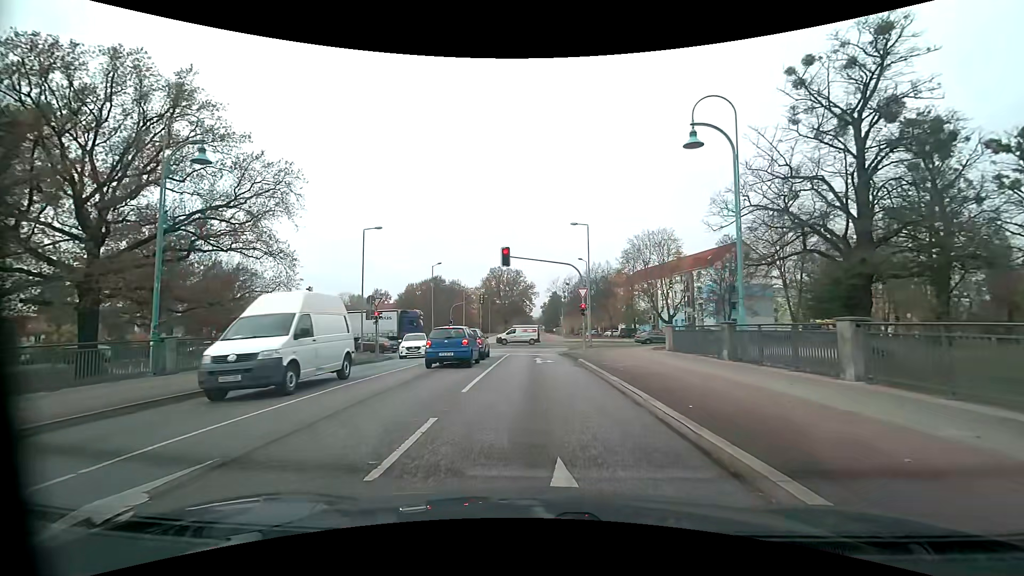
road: tertiary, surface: asphalt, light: Day
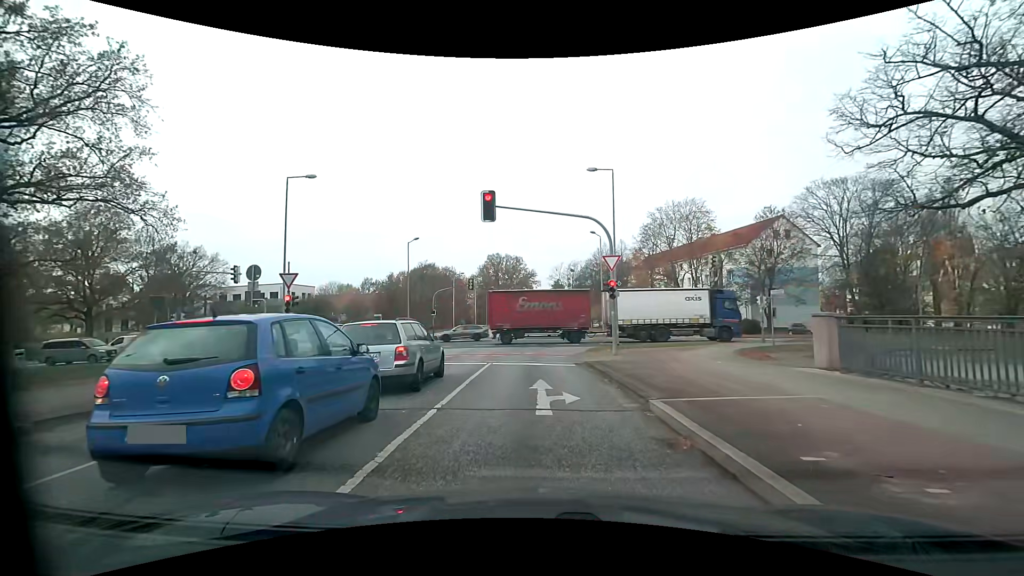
(-0.2, +13.0) m; -1°
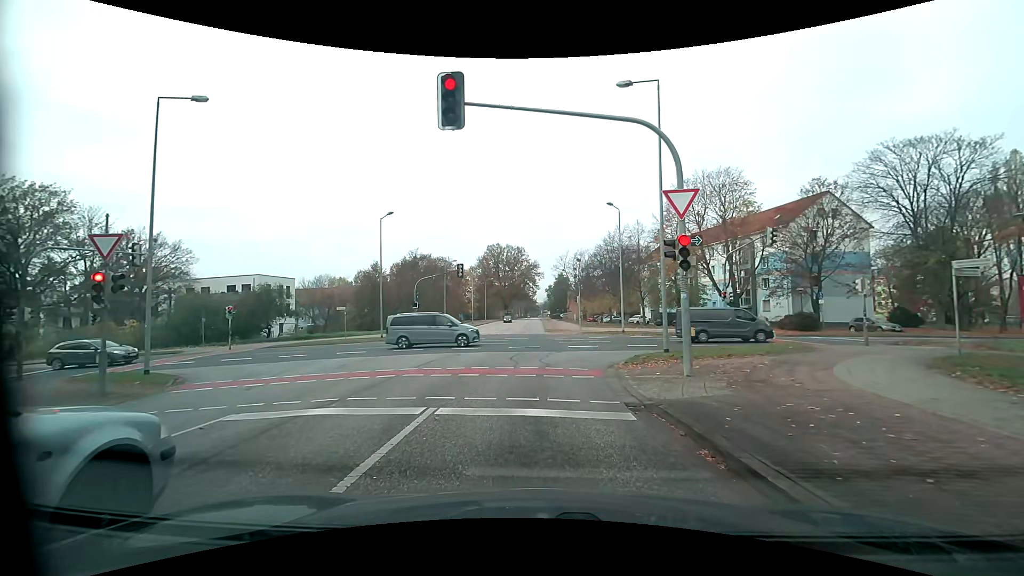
(+0.1, +10.0) m; 0°
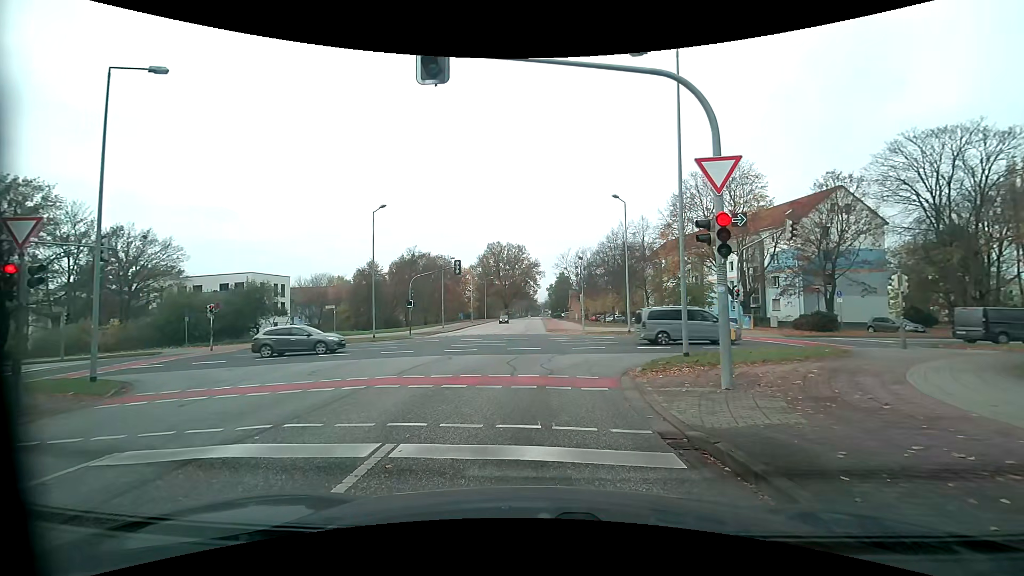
(0.0, +2.1) m; -1°
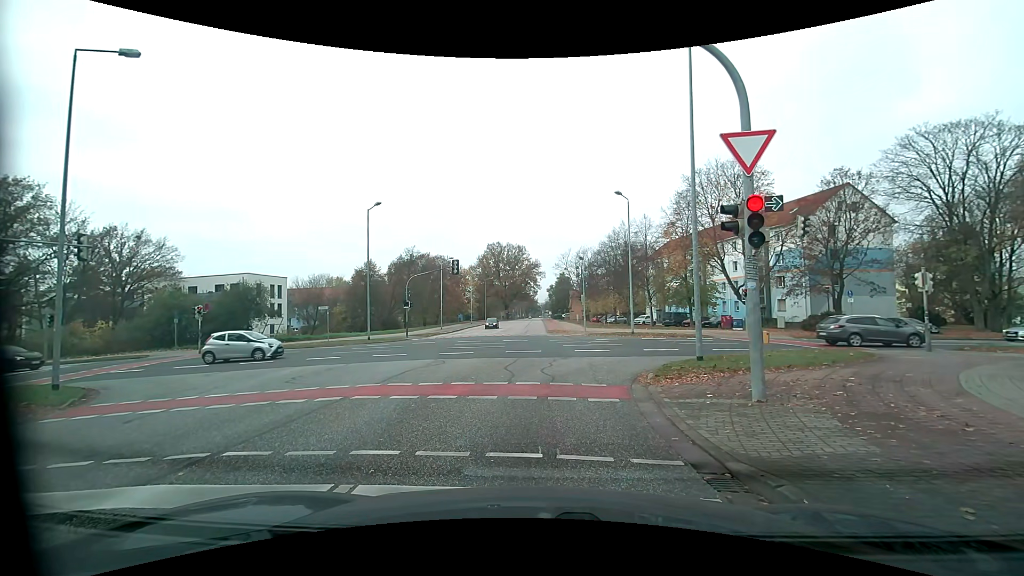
(0.0, +1.2) m; 0°
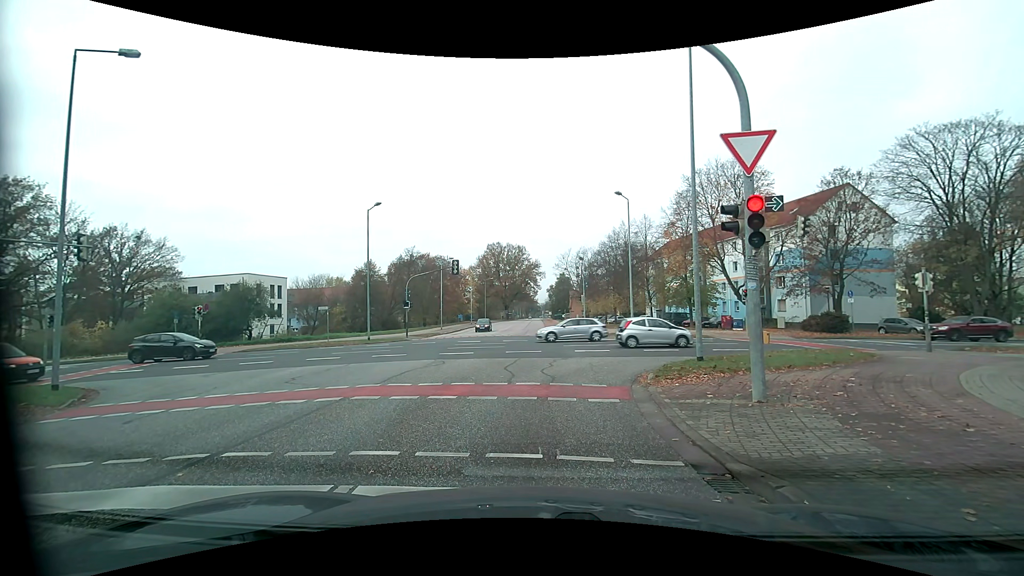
(0.0, +0.1) m; 0°
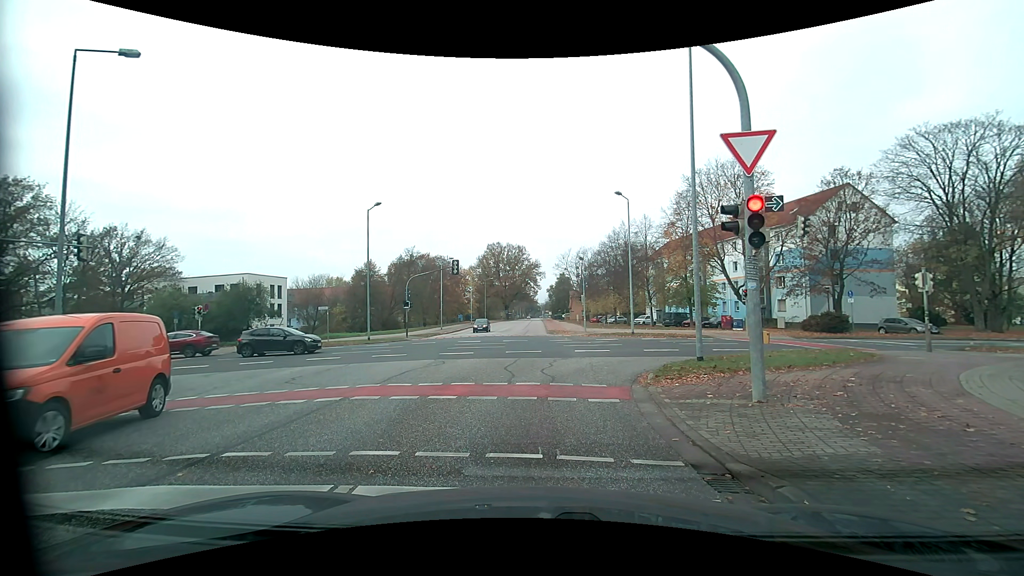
(0.0, 0.0) m; 0°
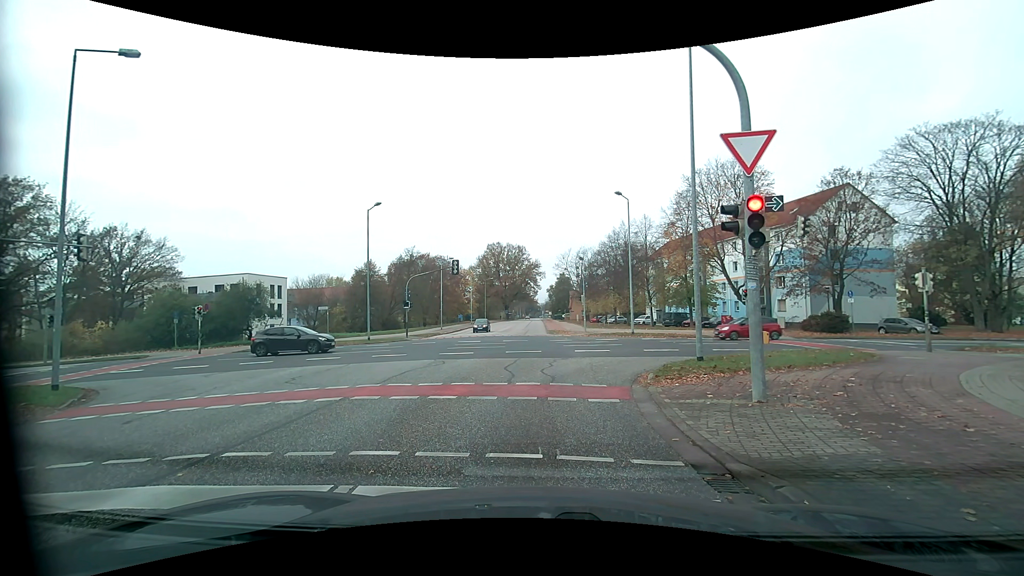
(0.0, 0.0) m; 0°
(0, +10) (0, +20) (0, +30) (0, +40) (0, +50) (0, +60) (0, +70) (0, +80) (+1, +90) (+1, +100) m
